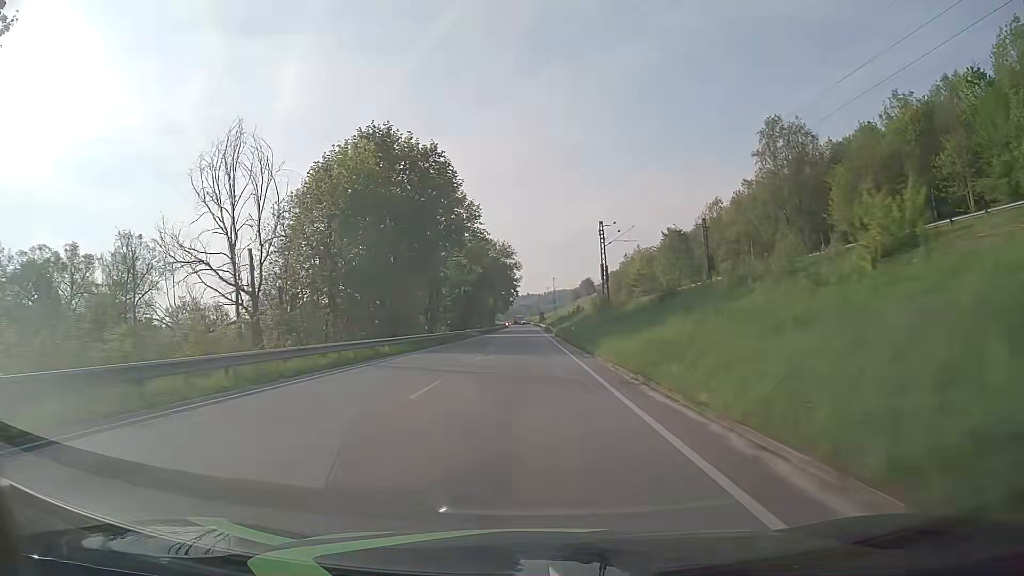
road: primary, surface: asphalt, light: Day
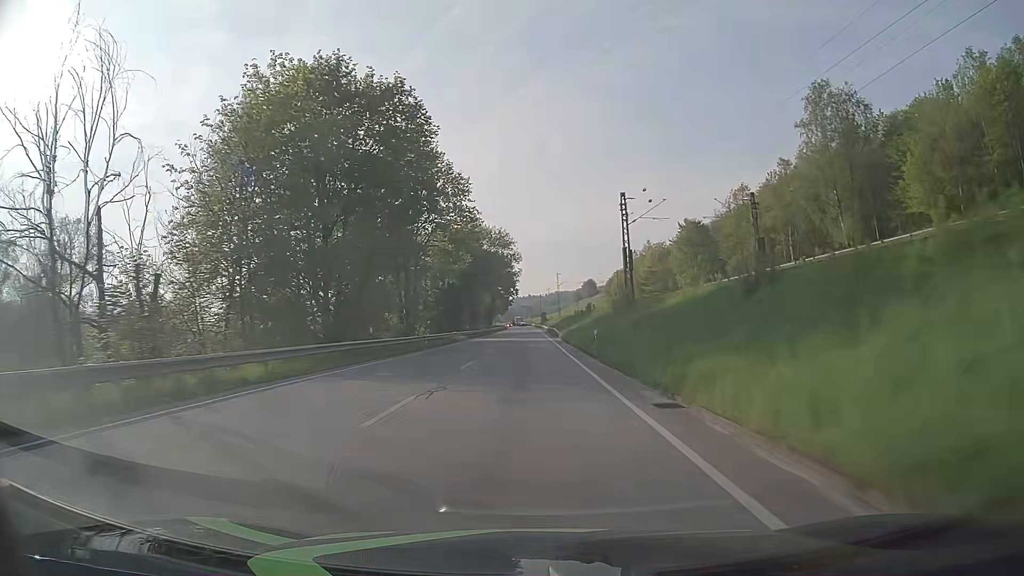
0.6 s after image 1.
(0.0, +15.8) m; 0°
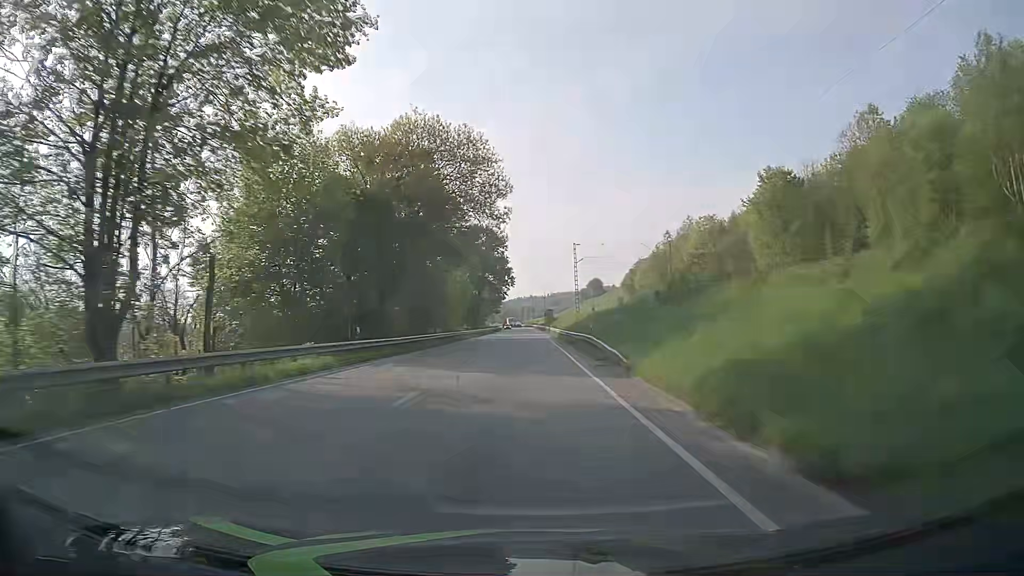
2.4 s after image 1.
(0.0, +47.4) m; 0°
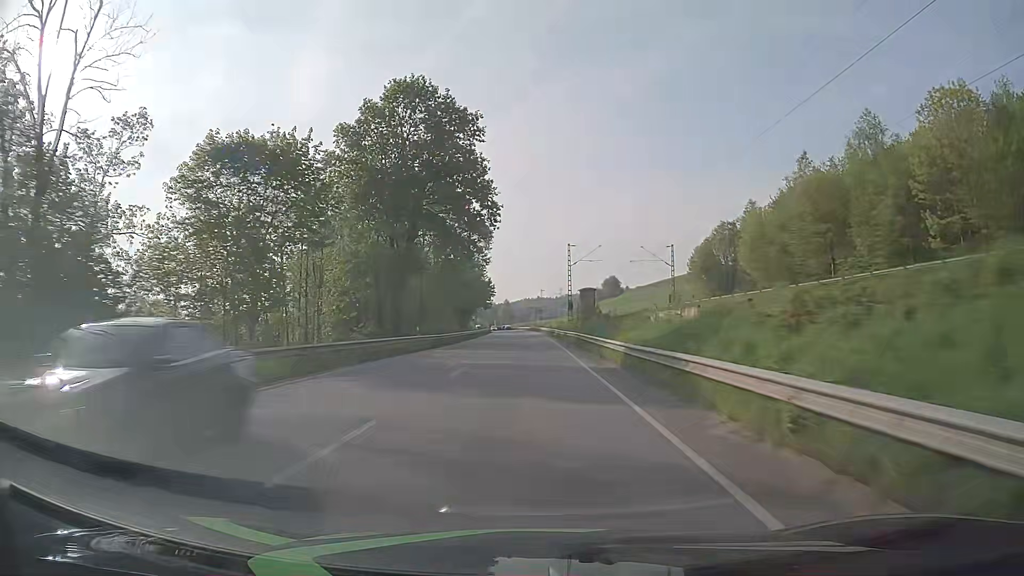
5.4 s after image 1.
(-0.4, +78.9) m; -1°
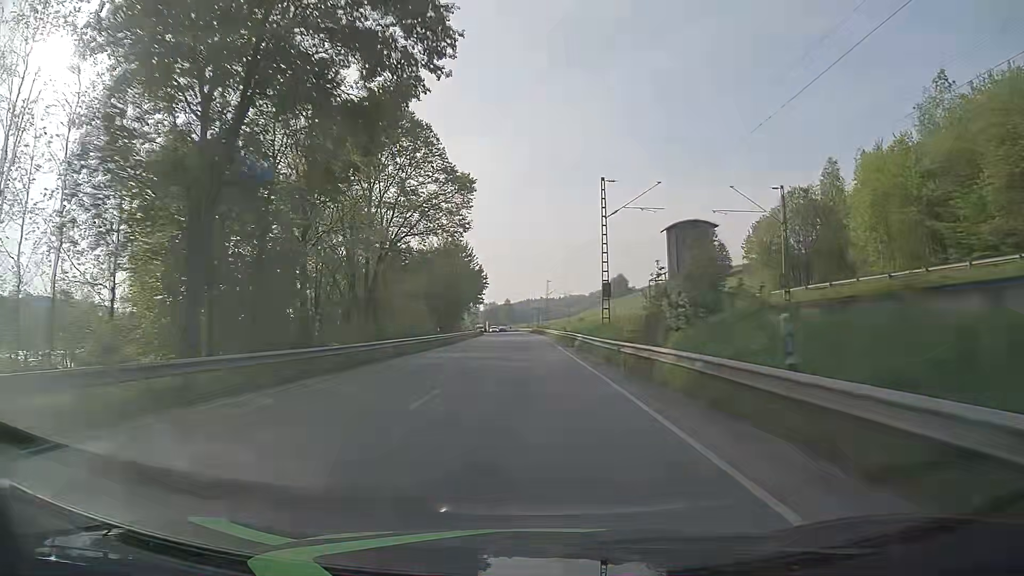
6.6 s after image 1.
(0.0, +31.6) m; 0°
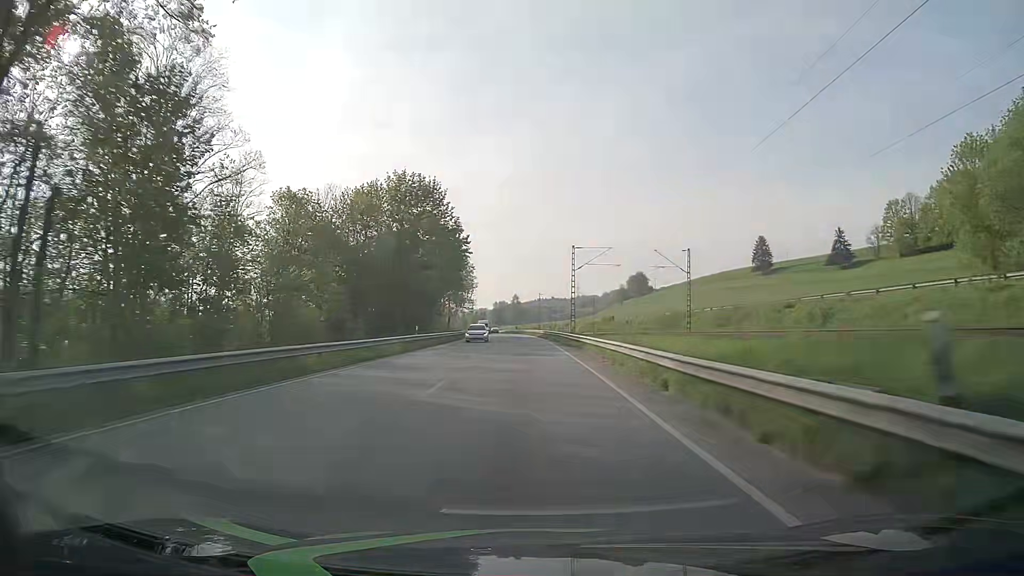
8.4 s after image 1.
(-0.3, +47.4) m; -1°
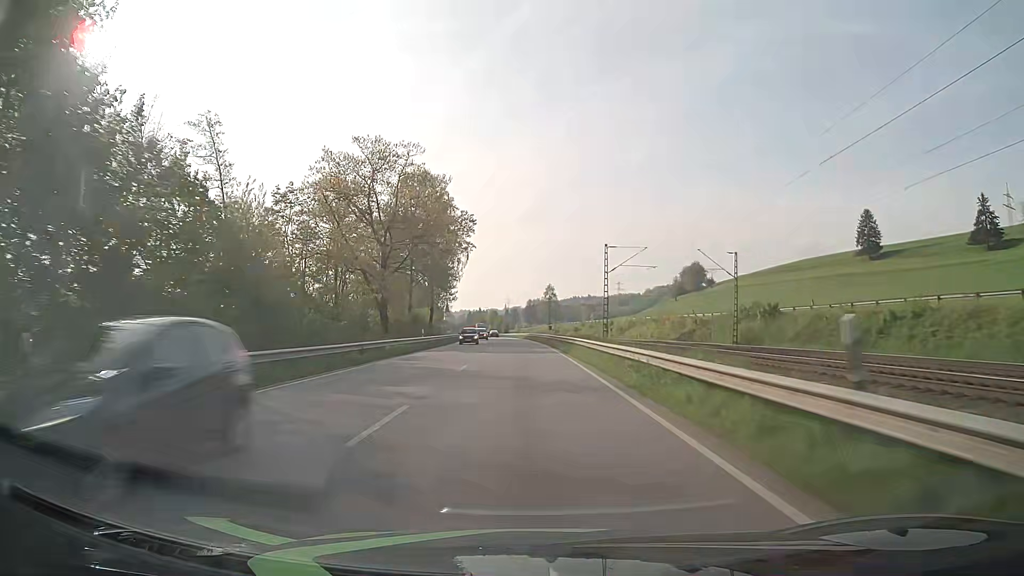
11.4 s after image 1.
(-1.8, +78.9) m; -3°
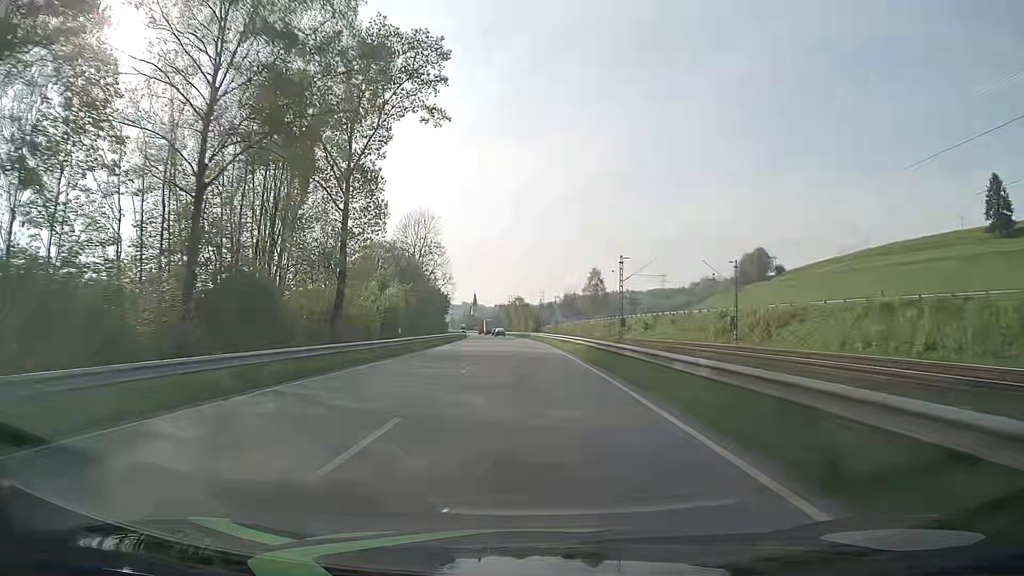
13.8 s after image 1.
(-1.7, +63.3) m; -3°
(0, +10) (0, +20) (0, +30) (-1, +40) (-1, +50) (-1, +60) (-2, +70) (-3, +80) (-3, +90) (-4, +100) m
